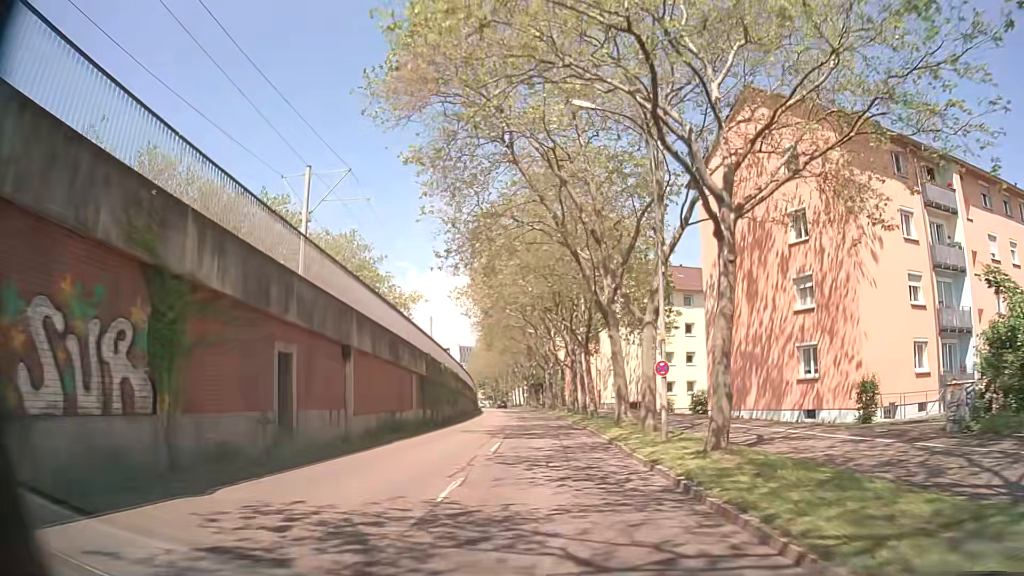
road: tertiary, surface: asphalt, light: Day
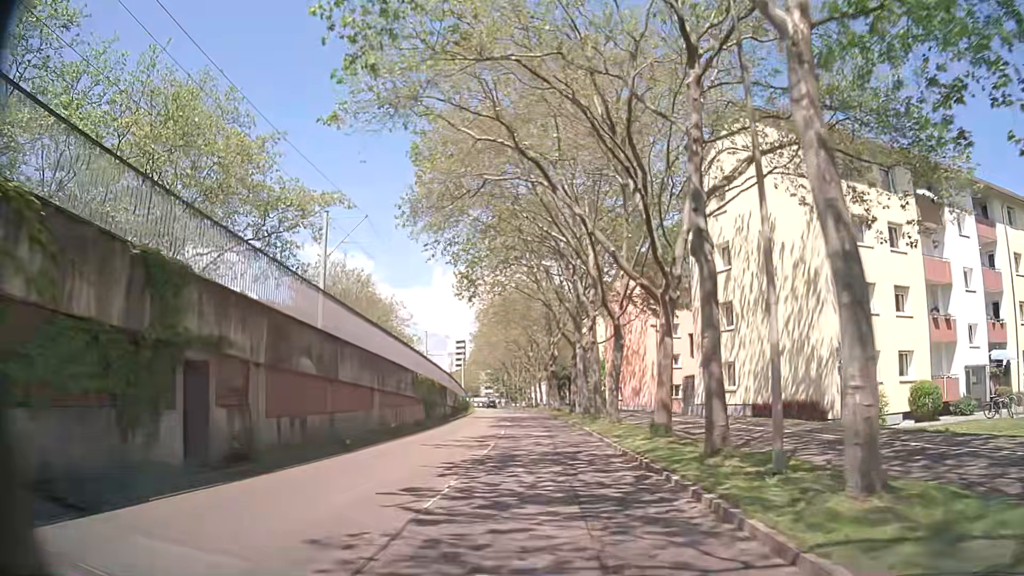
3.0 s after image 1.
(-0.7, +37.5) m; -3°
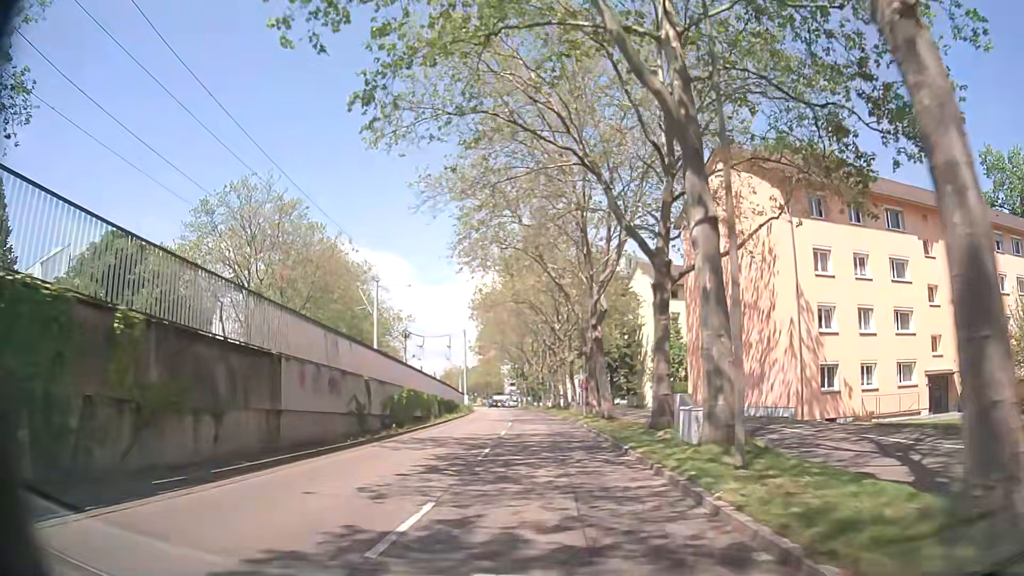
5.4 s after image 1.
(-0.2, +29.6) m; -1°
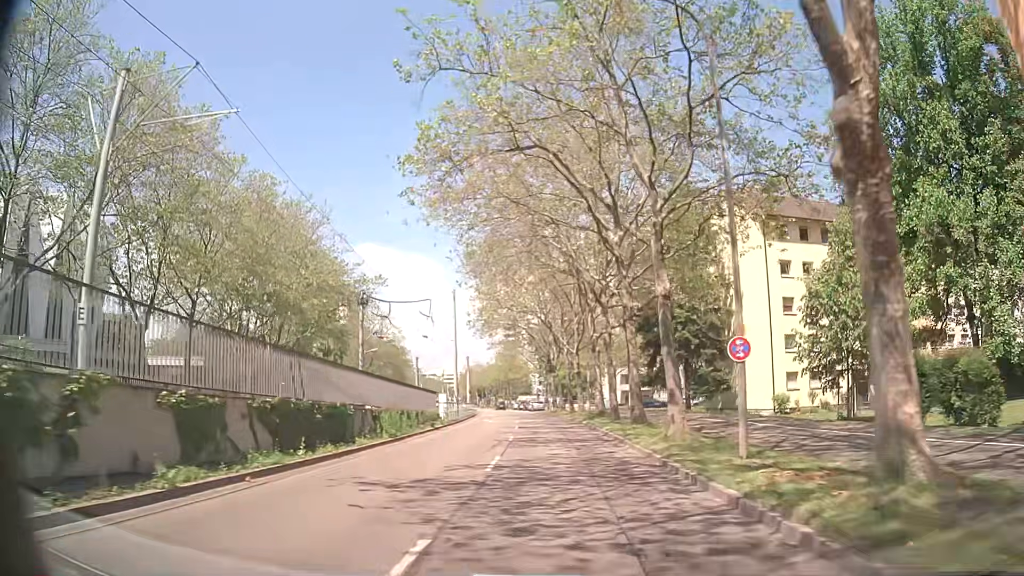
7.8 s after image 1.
(-1.1, +29.3) m; -4°
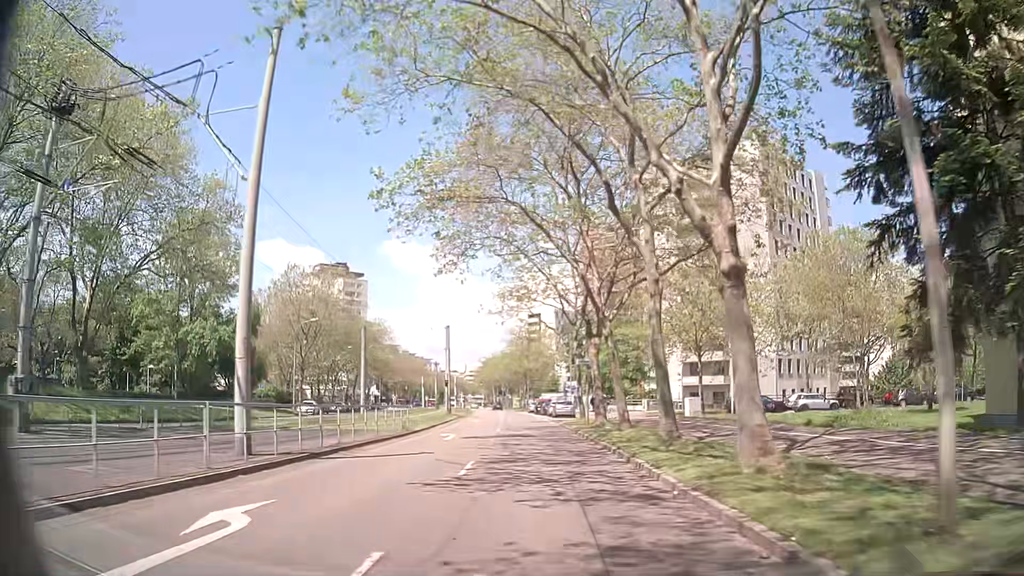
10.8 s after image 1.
(-0.5, +36.9) m; -2°
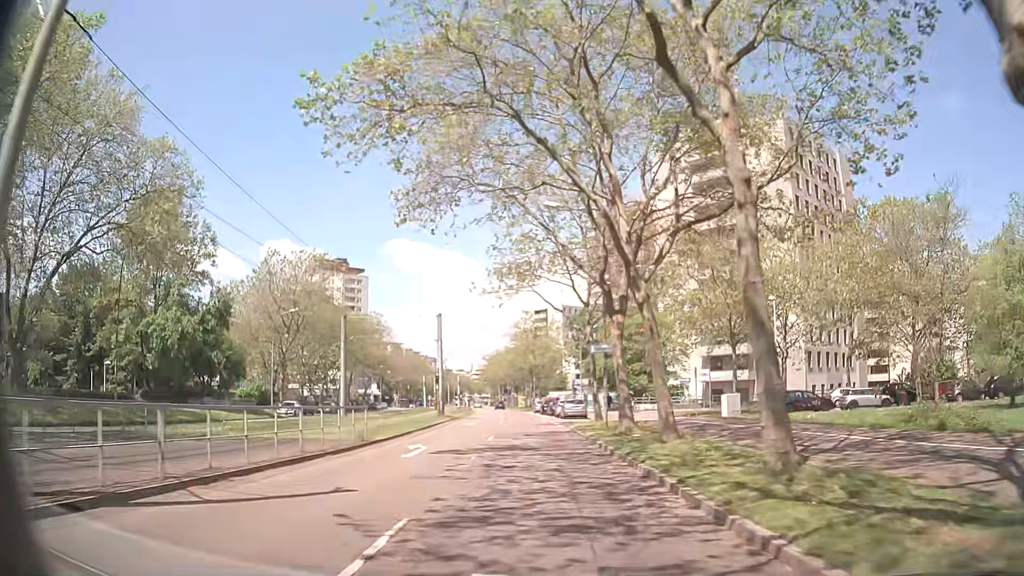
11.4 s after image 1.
(0.0, +7.4) m; 0°
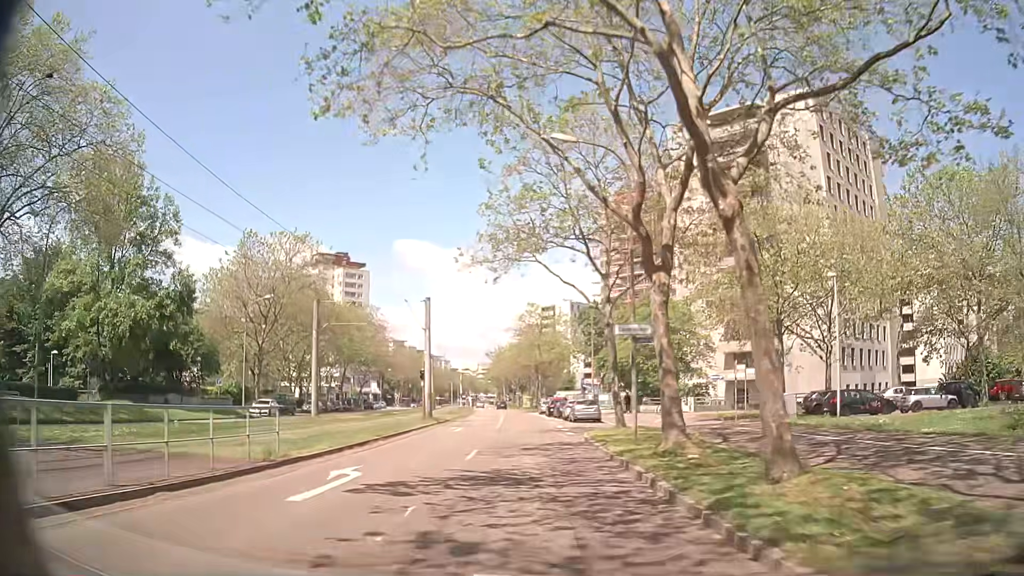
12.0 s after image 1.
(-0.1, +7.4) m; -1°
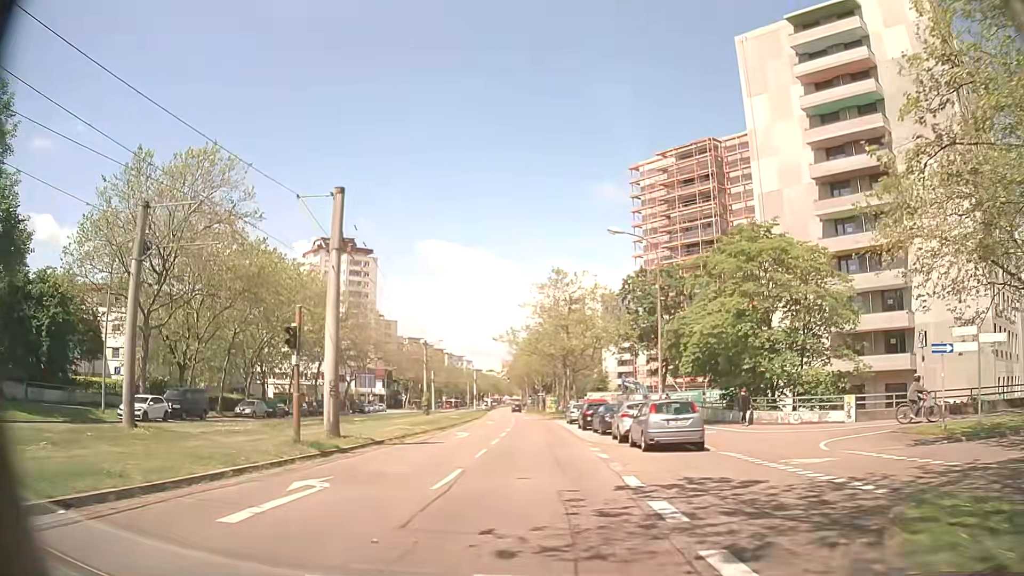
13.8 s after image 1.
(-0.6, +22.1) m; -3°
(0, +10) (0, +20) (0, +30) (-1, +40) (-1, +50) (-1, +60) (-2, +70) (-3, +80) (-3, +90) (-4, +100) m
